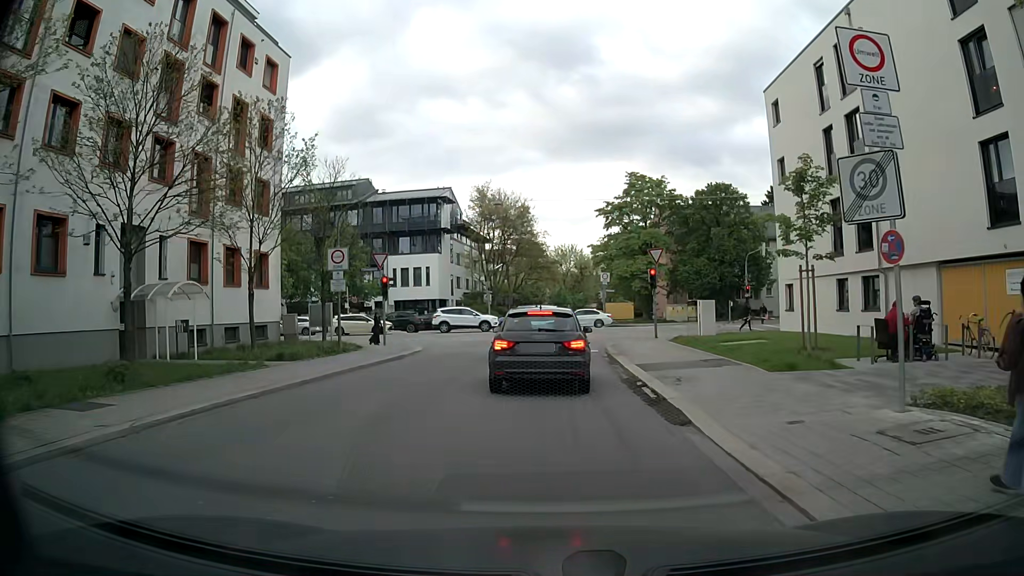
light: Day
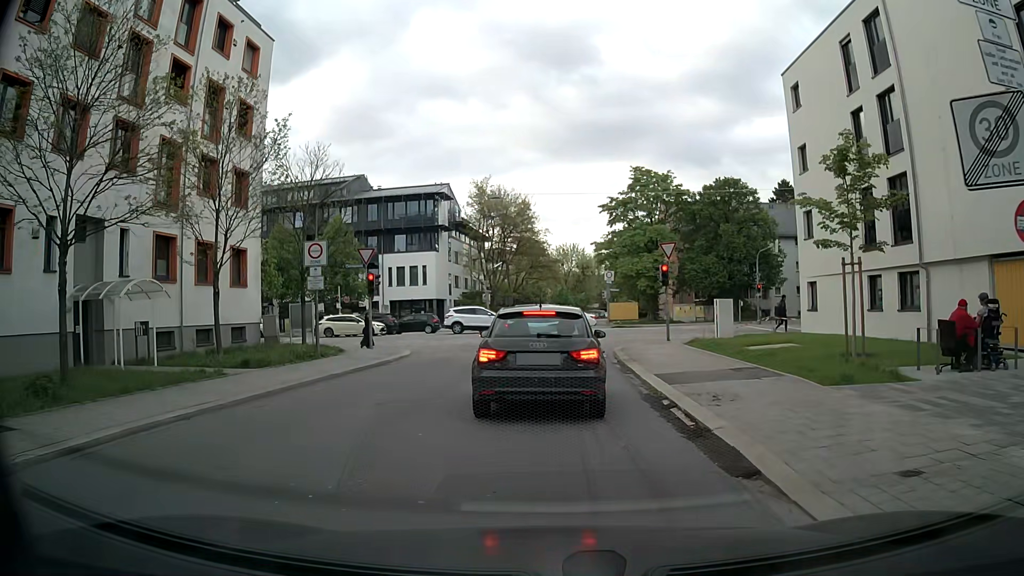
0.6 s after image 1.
(0.0, +2.5) m; 0°
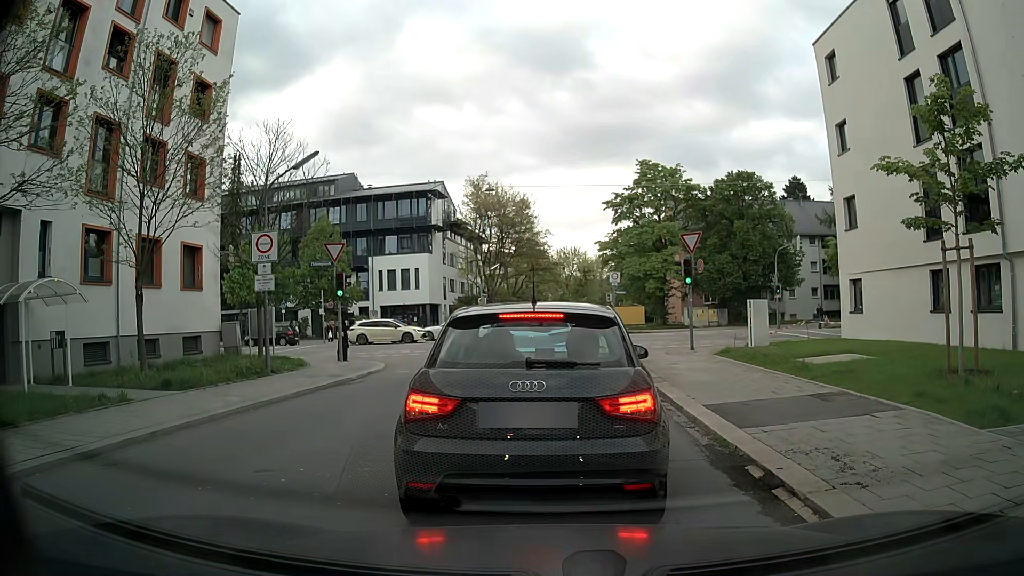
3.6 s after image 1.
(0.0, +4.0) m; +1°
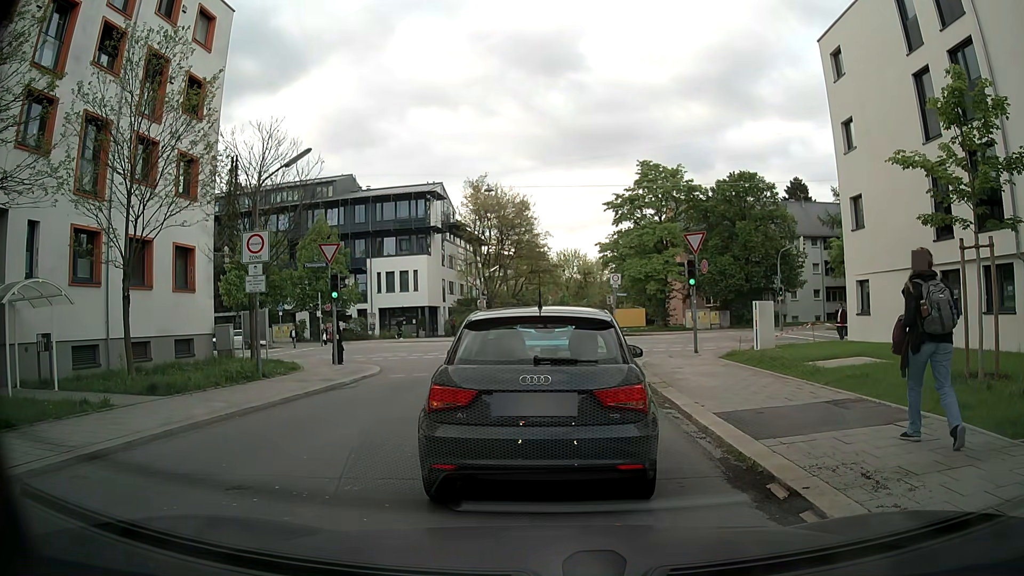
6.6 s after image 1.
(0.0, +0.6) m; 0°
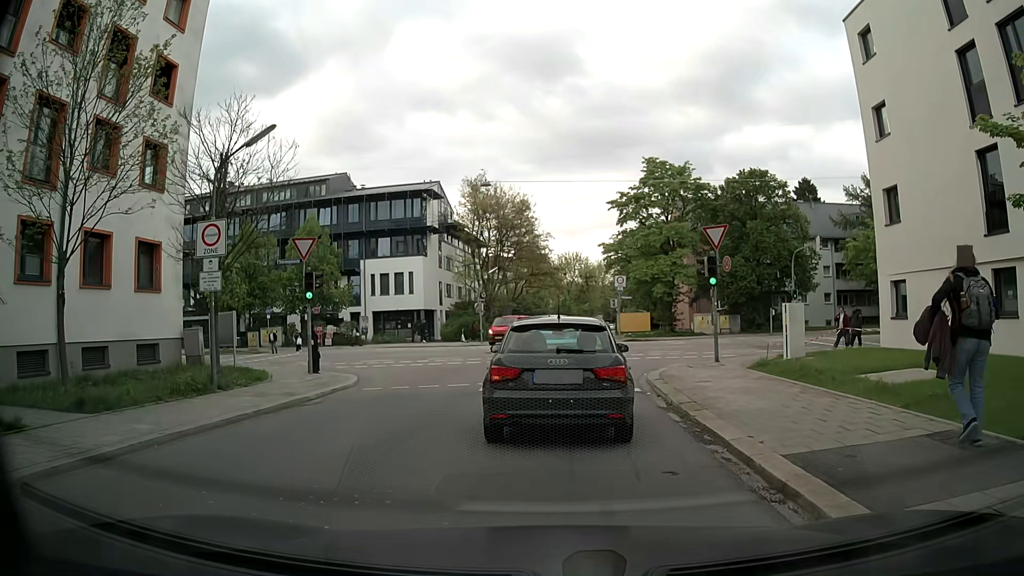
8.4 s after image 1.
(-0.1, +3.0) m; -1°
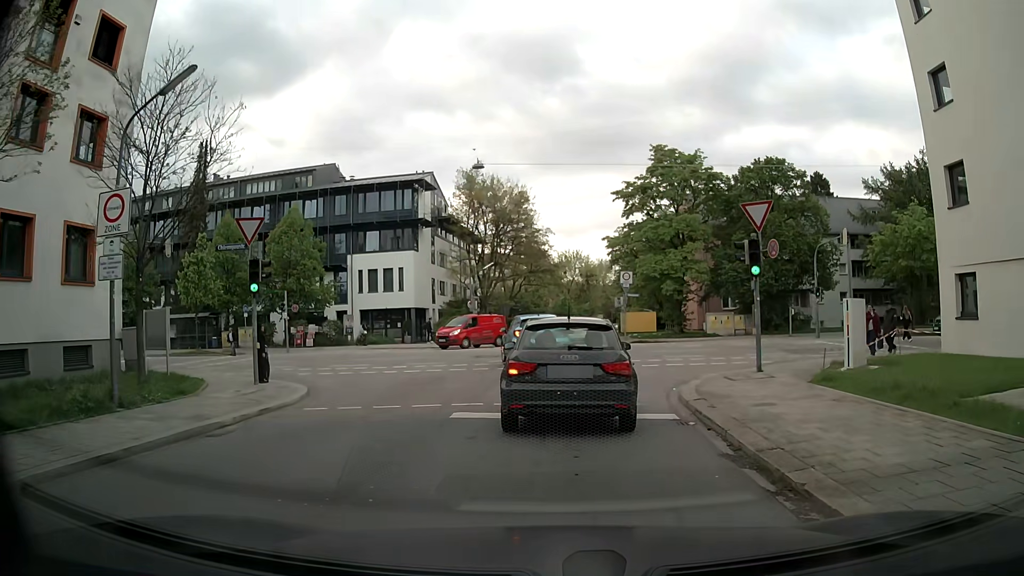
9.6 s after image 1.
(0.0, +4.3) m; 0°
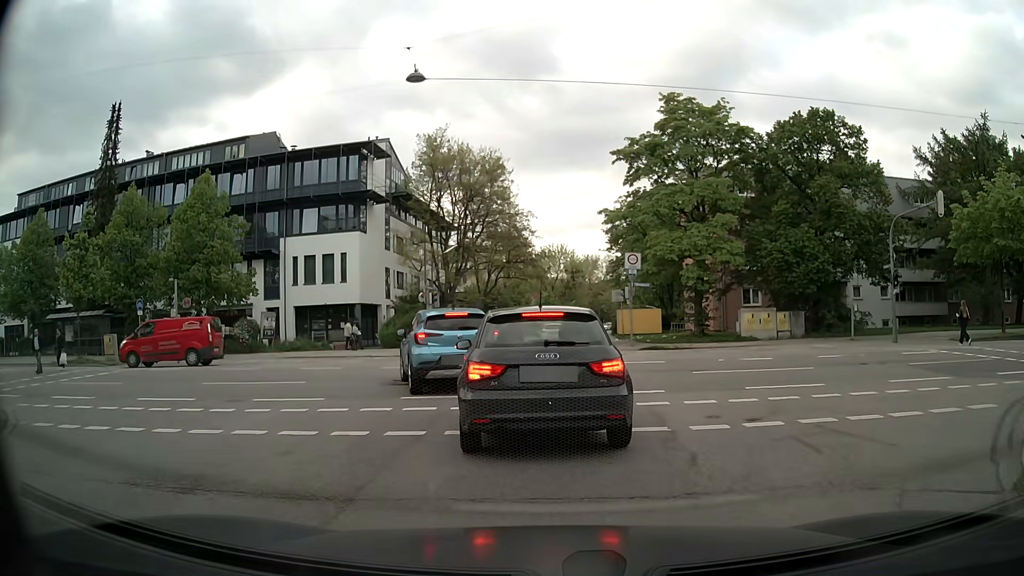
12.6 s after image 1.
(+0.1, +11.8) m; 0°
